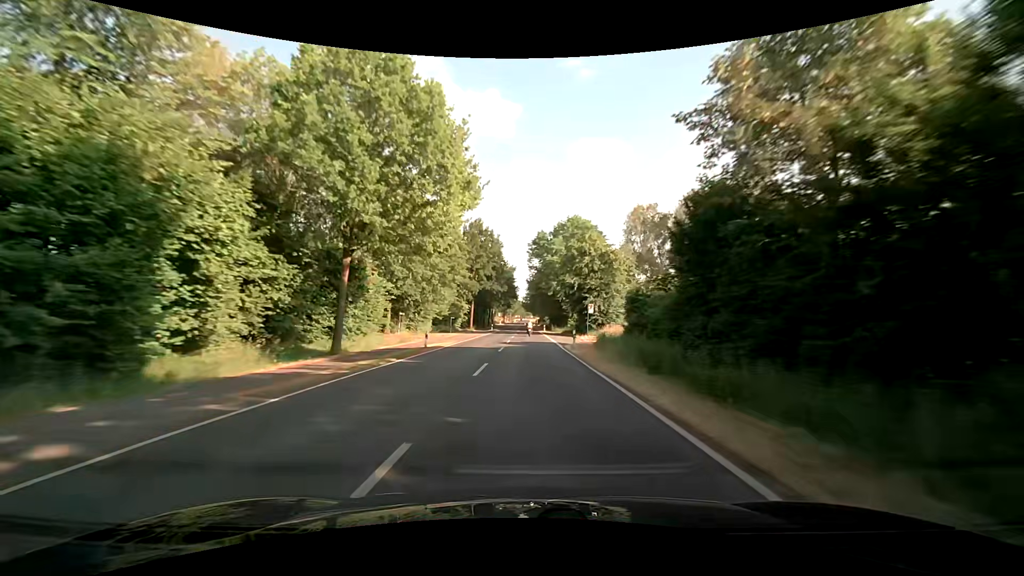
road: secondary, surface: asphalt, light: Day
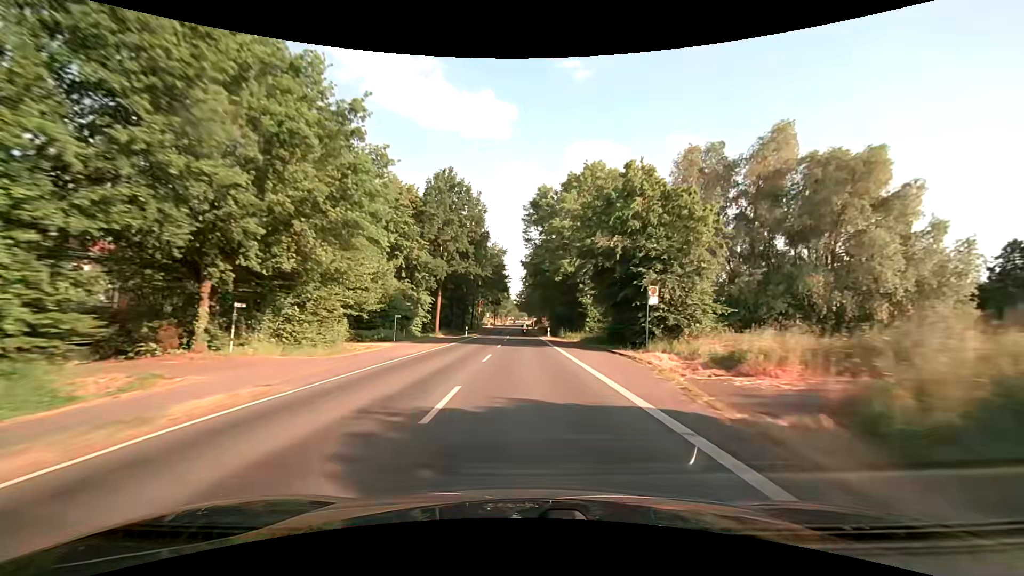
(0.0, +28.6) m; 0°
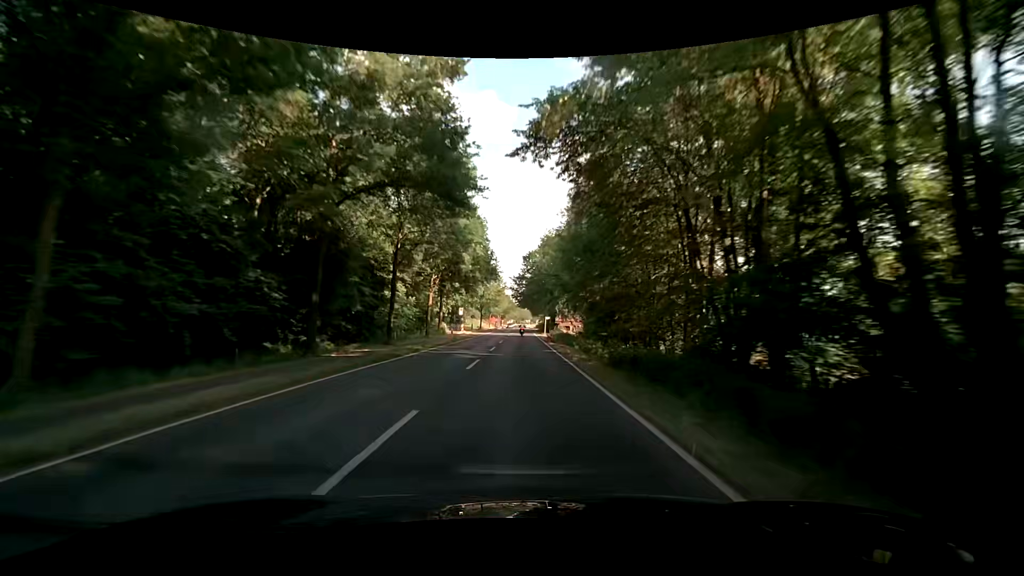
(+0.3, +59.1) m; +1°
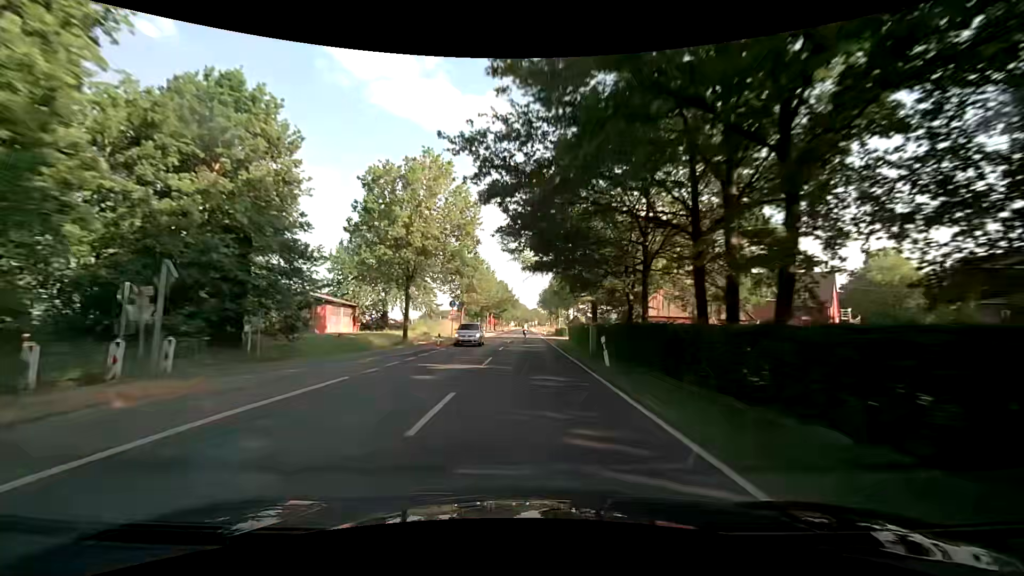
(-1.0, +74.8) m; -1°
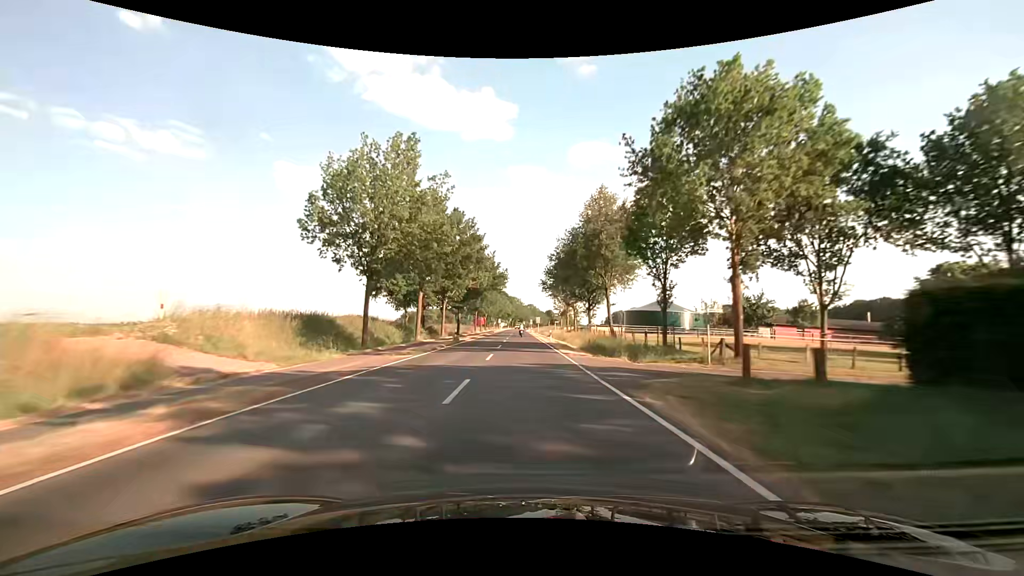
(+0.7, +74.3) m; +1°
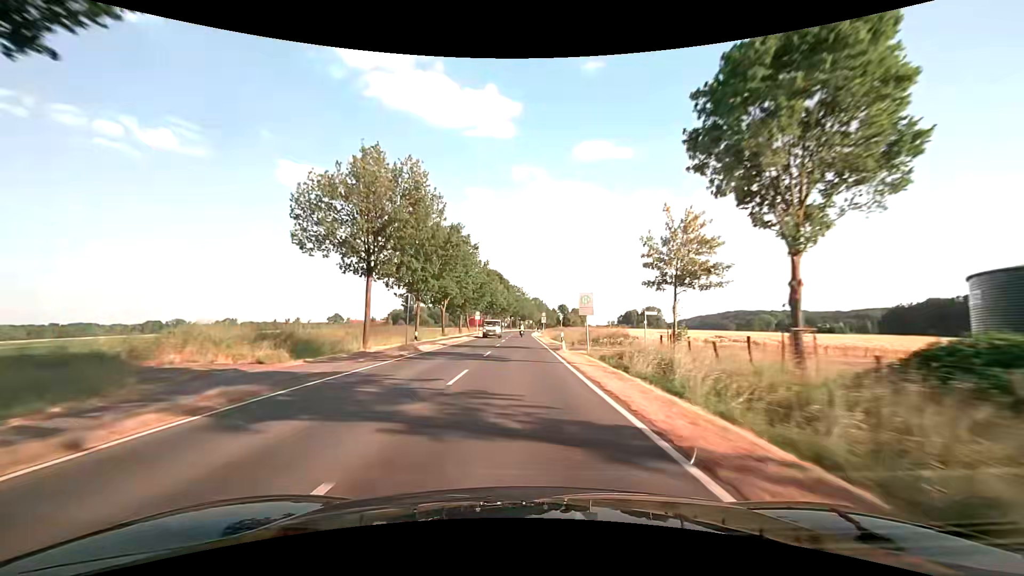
(-0.3, +74.2) m; 0°
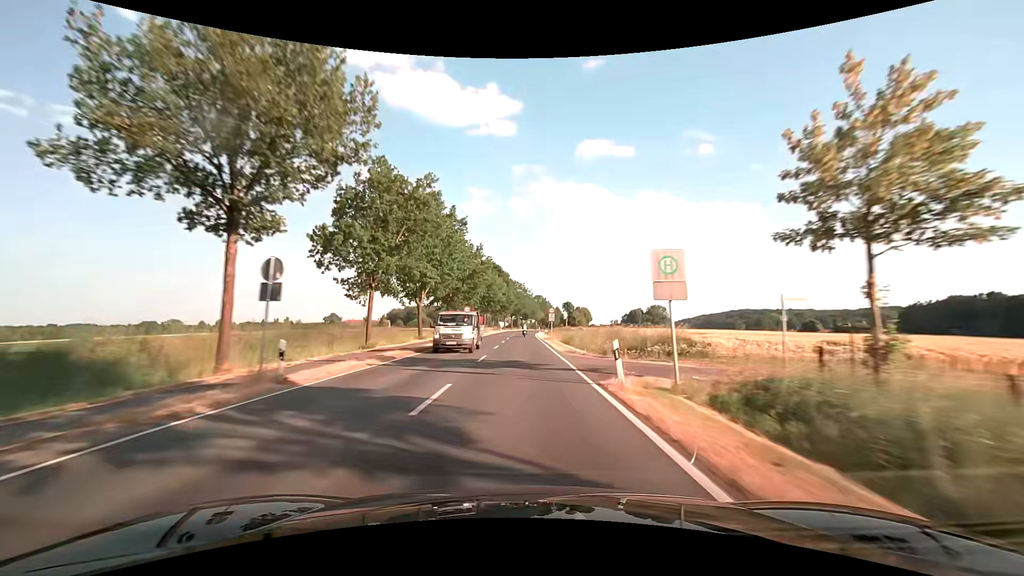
(0.0, +14.9) m; -1°
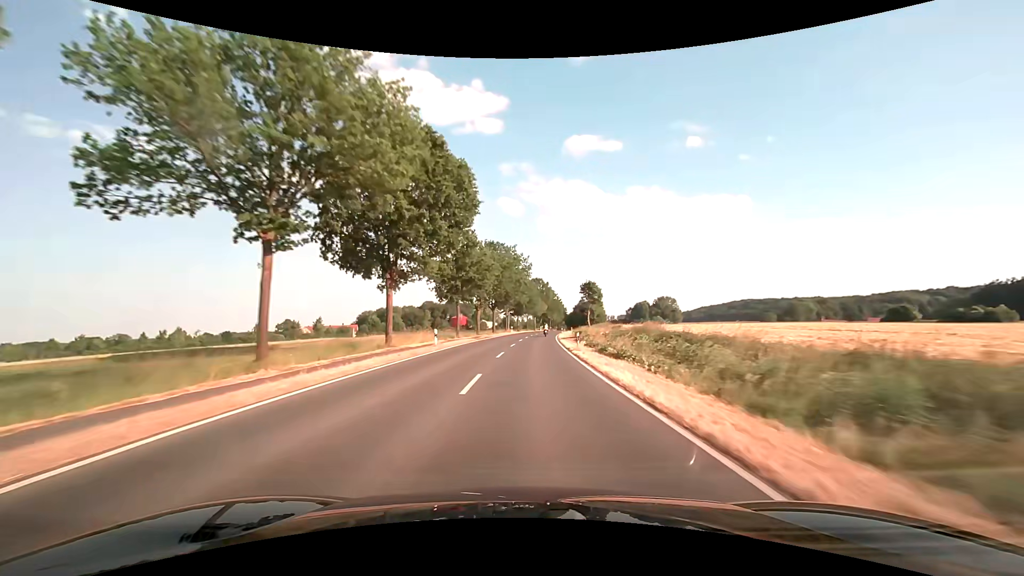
(+0.2, +74.8) m; +1°
(0, +10) (0, +20) (+1, +30) (+1, +40) (+1, +50) (+2, +60) (+3, +70) (+4, +80) (+5, +90) (+6, +100) m
